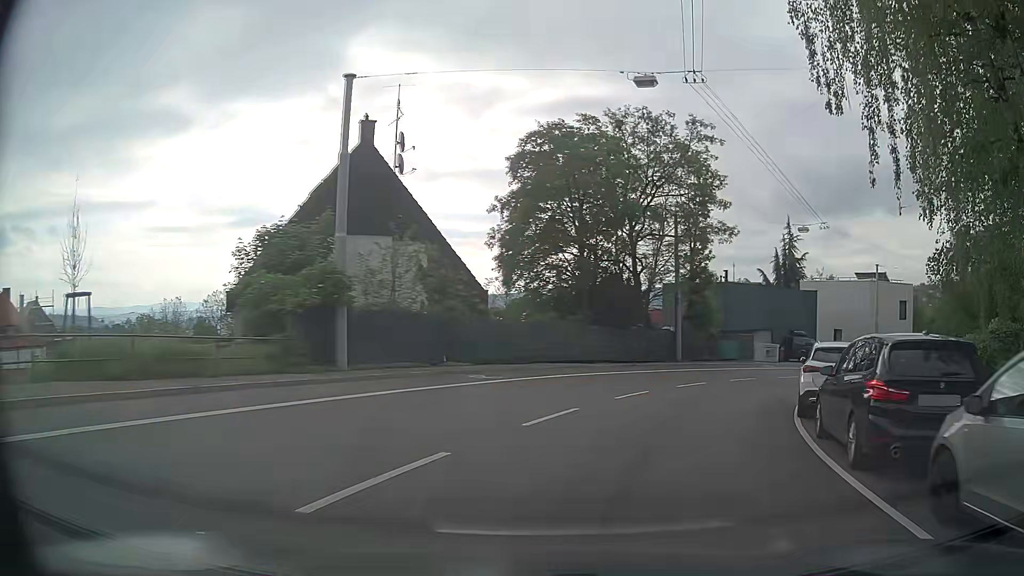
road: secondary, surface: asphalt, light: Day
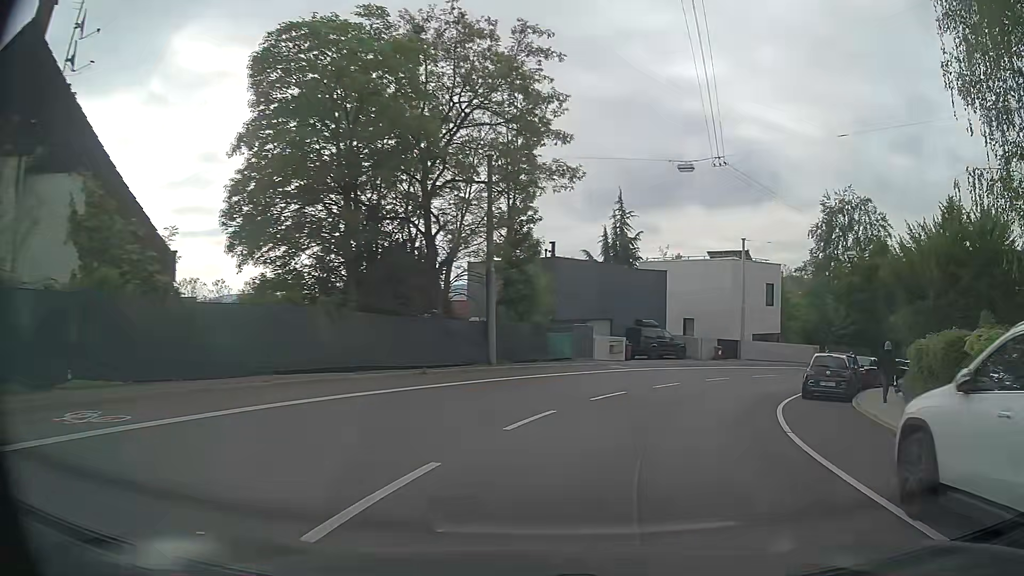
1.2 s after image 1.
(+1.8, +12.0) m; +17°
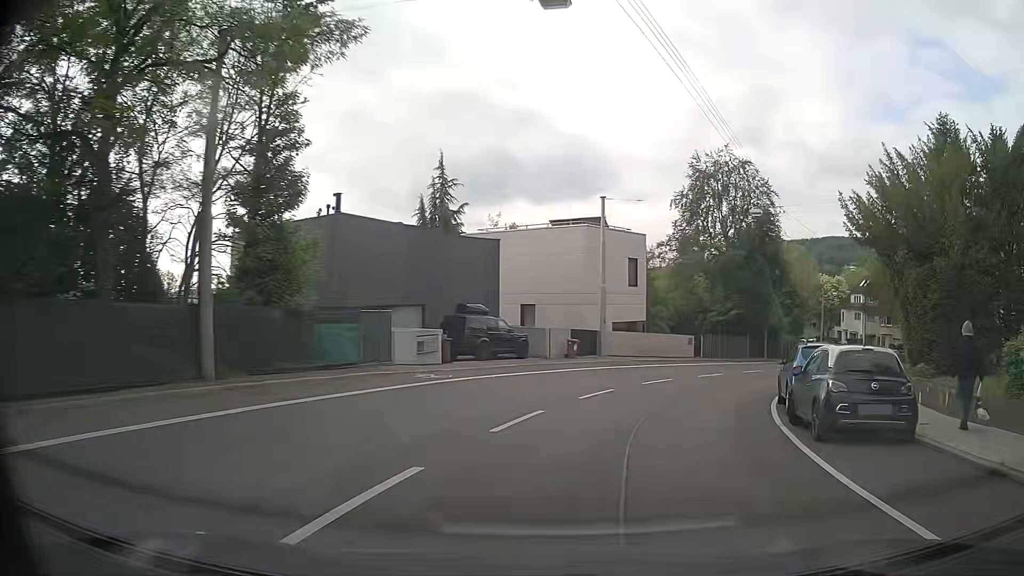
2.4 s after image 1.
(+1.6, +11.9) m; +15°
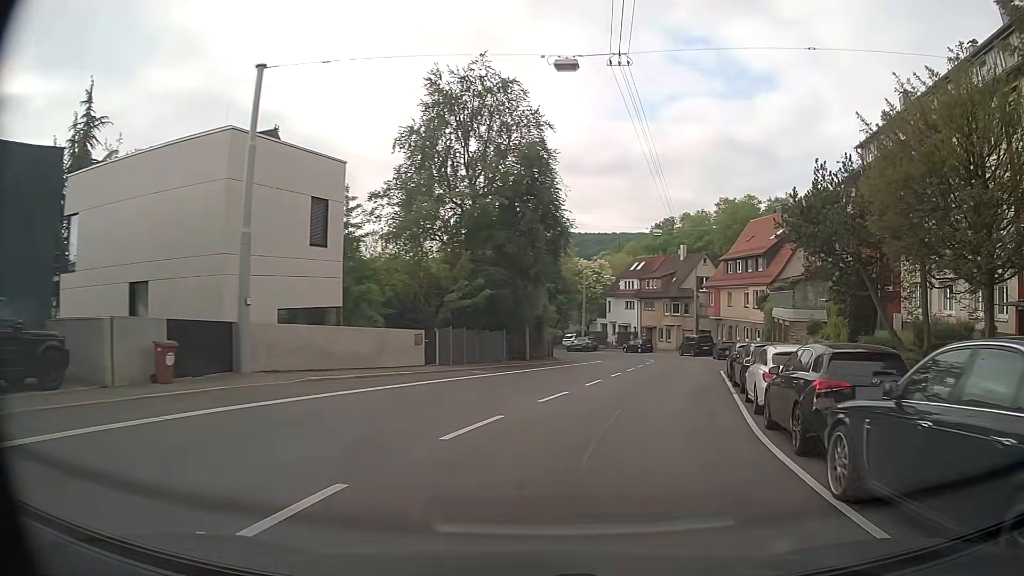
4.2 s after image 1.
(+3.5, +17.9) m; +23°
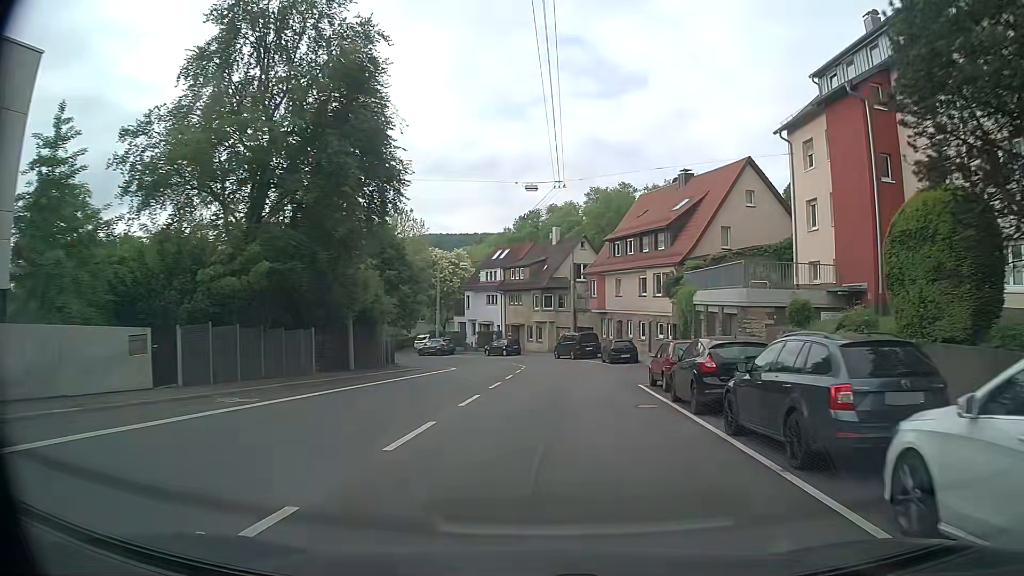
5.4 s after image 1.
(+1.4, +12.3) m; +11°
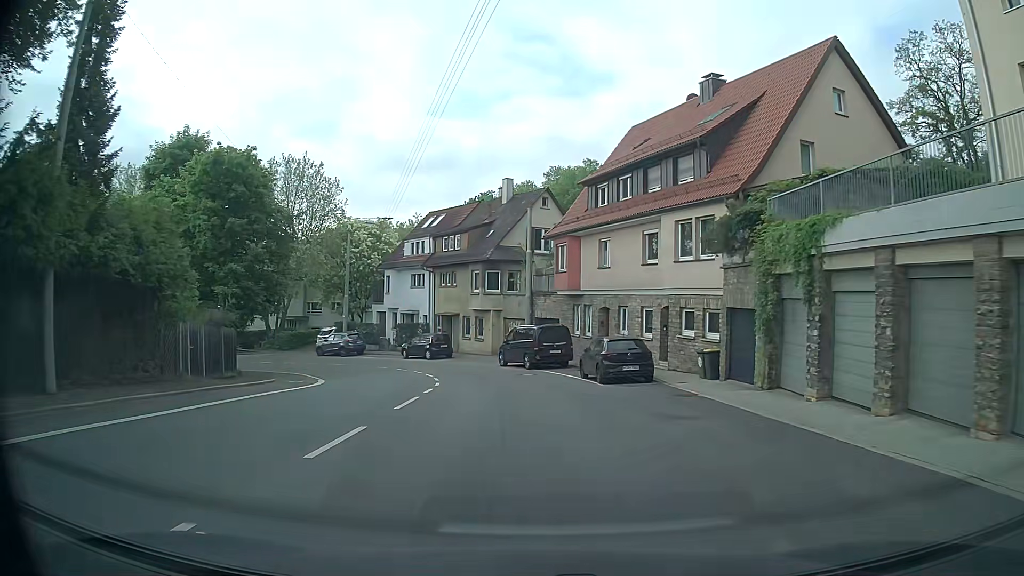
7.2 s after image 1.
(+1.0, +18.8) m; +4°
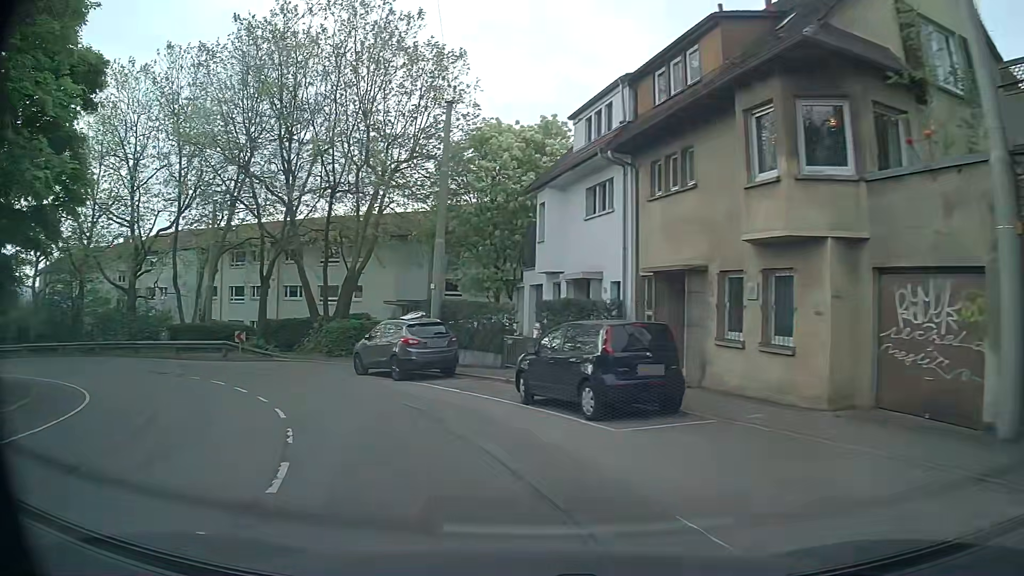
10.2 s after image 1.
(-2.9, +30.3) m; -21°
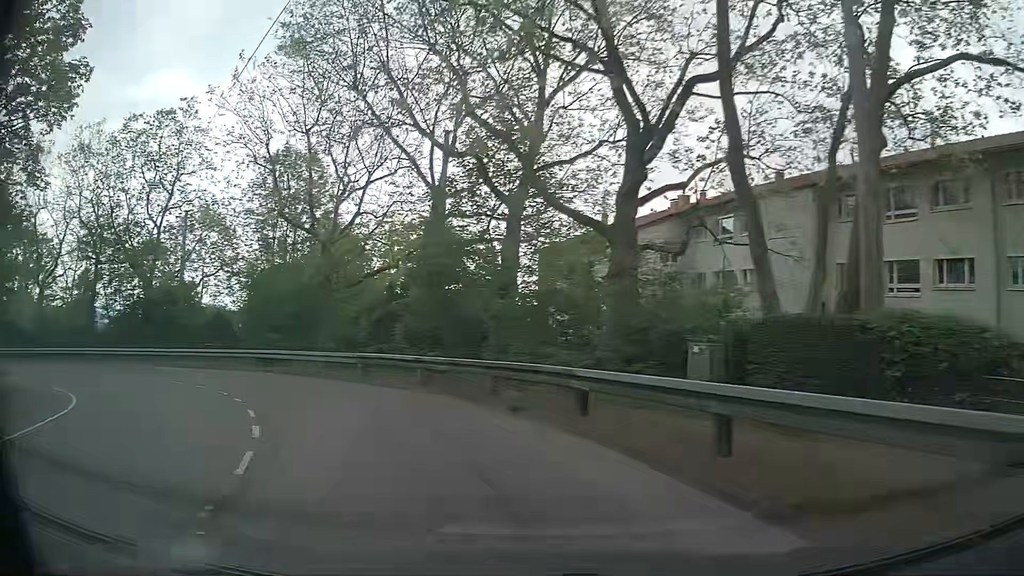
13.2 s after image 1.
(-12.4, +26.0) m; -51°
(-2, +10) (-6, +19) (-13, +26) (-22, +30) (-32, +32) (-42, +31) (-52, +29) (-62, +27) (-72, +25) (-81, +23) m
